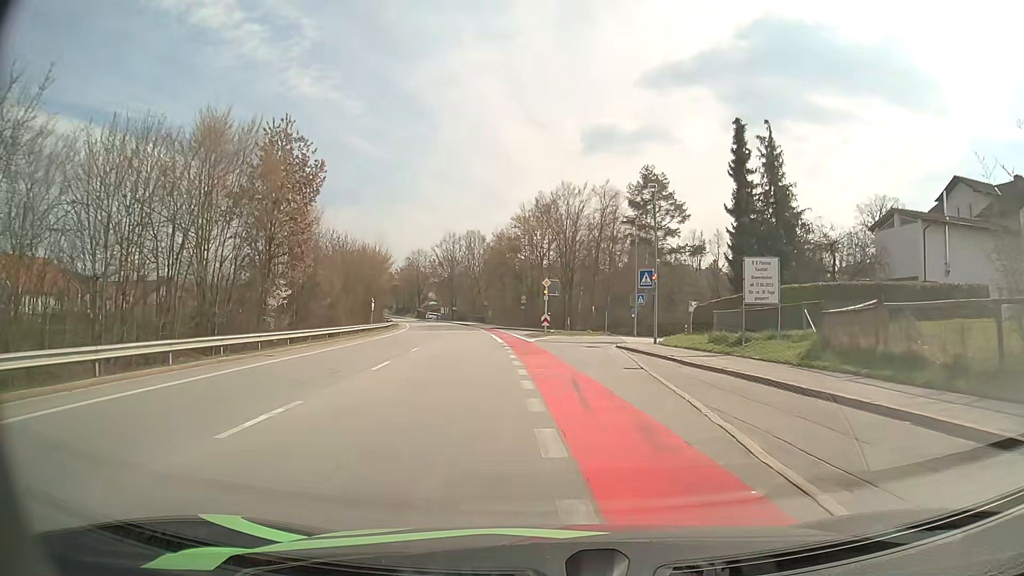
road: unclassified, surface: asphalt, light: Day
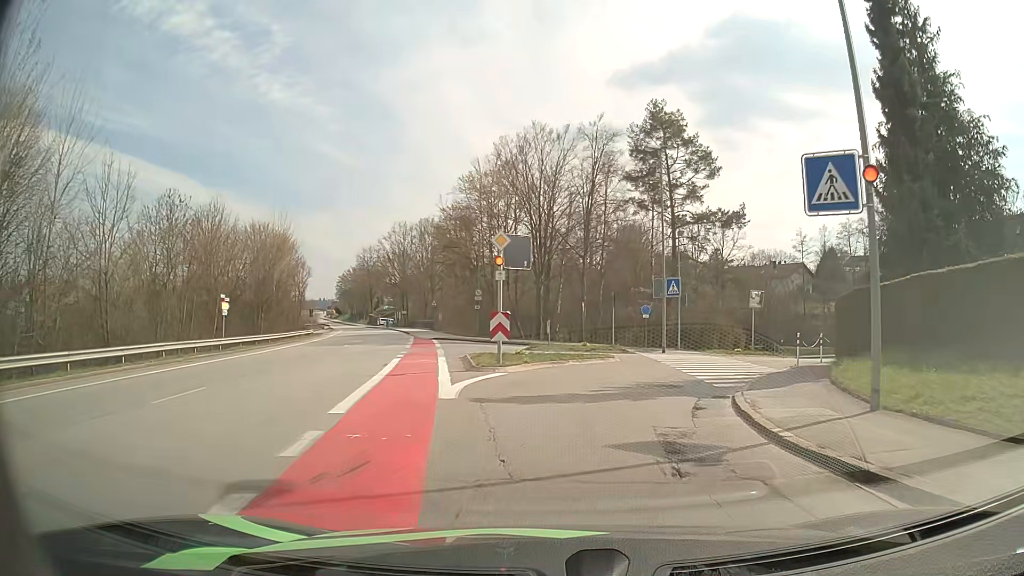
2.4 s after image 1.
(+0.3, +23.9) m; +2°
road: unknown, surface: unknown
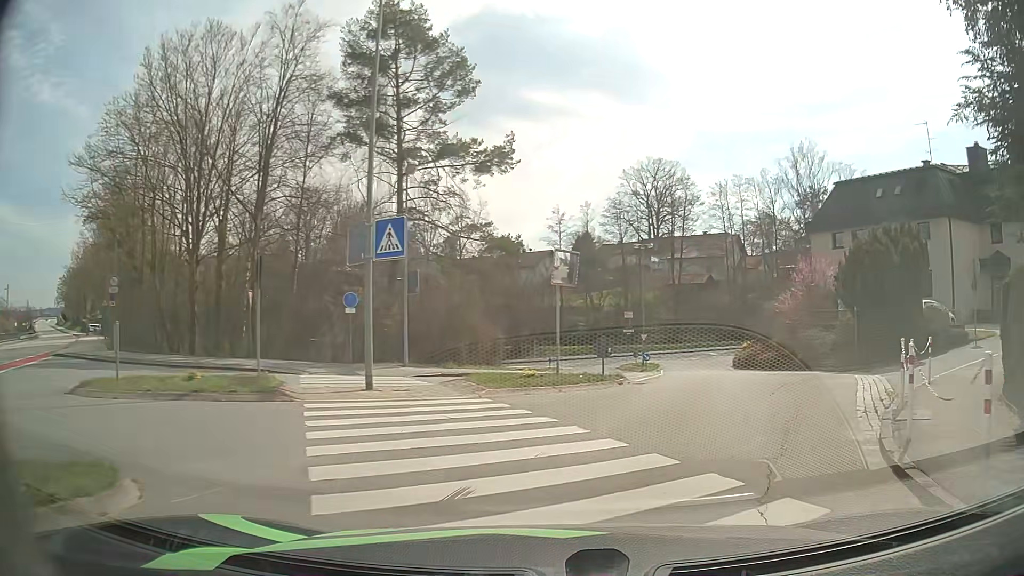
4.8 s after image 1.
(+2.9, +18.1) m; +22°
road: unclassified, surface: asphalt
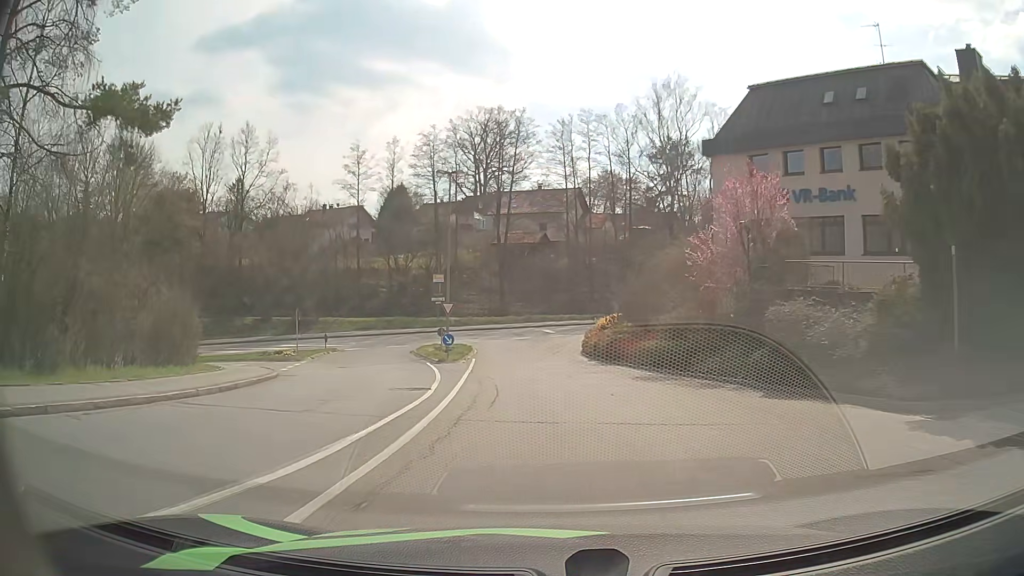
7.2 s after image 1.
(+3.7, +18.2) m; +15°
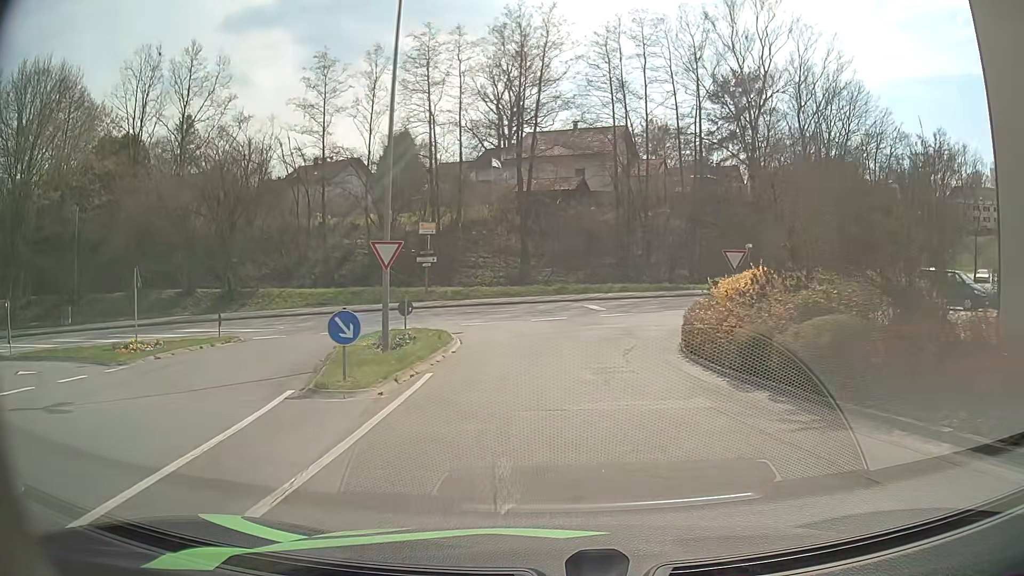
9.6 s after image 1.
(-0.6, +20.7) m; -2°
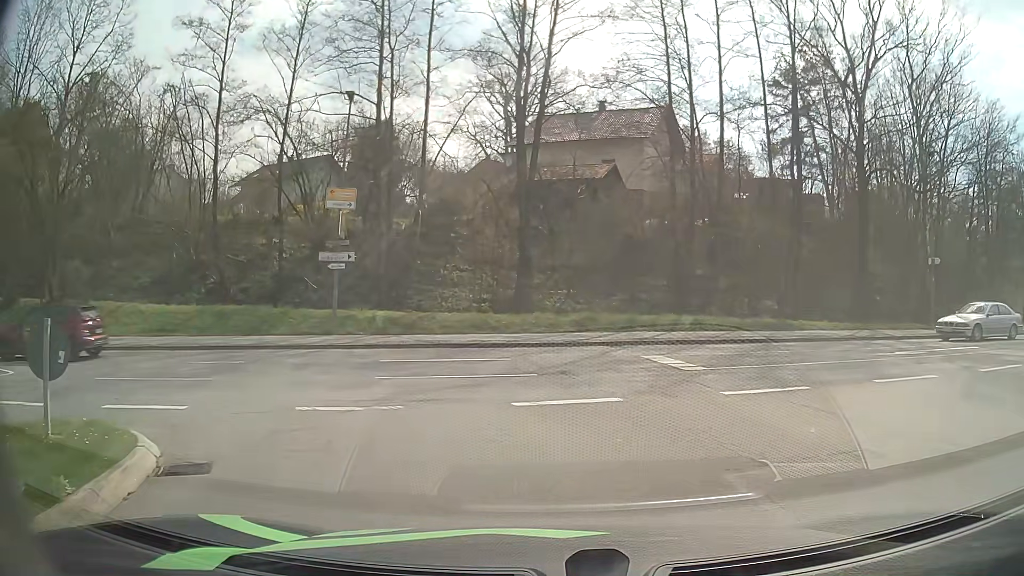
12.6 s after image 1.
(0.0, +19.2) m; -1°
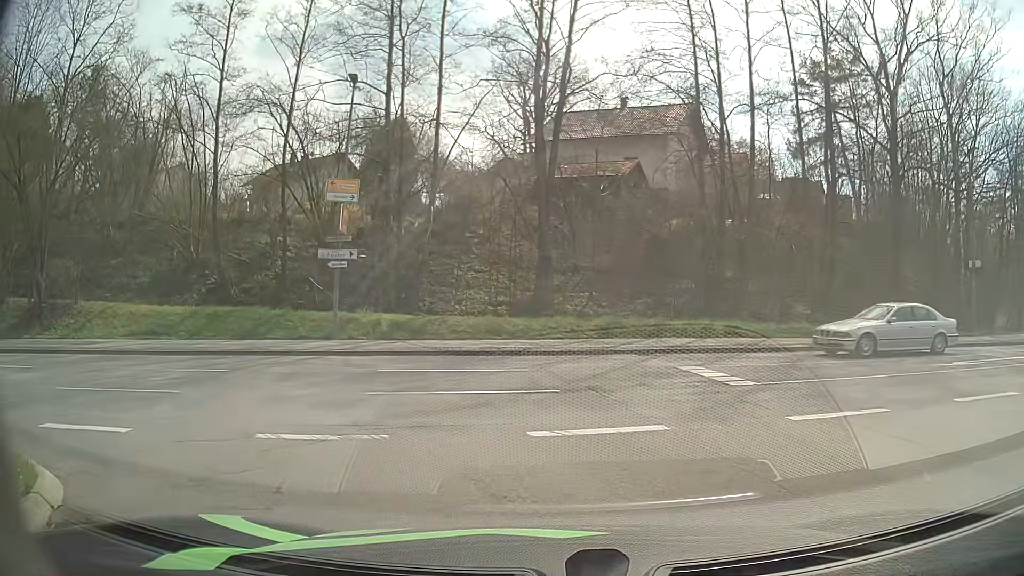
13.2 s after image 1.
(0.0, +1.9) m; -2°
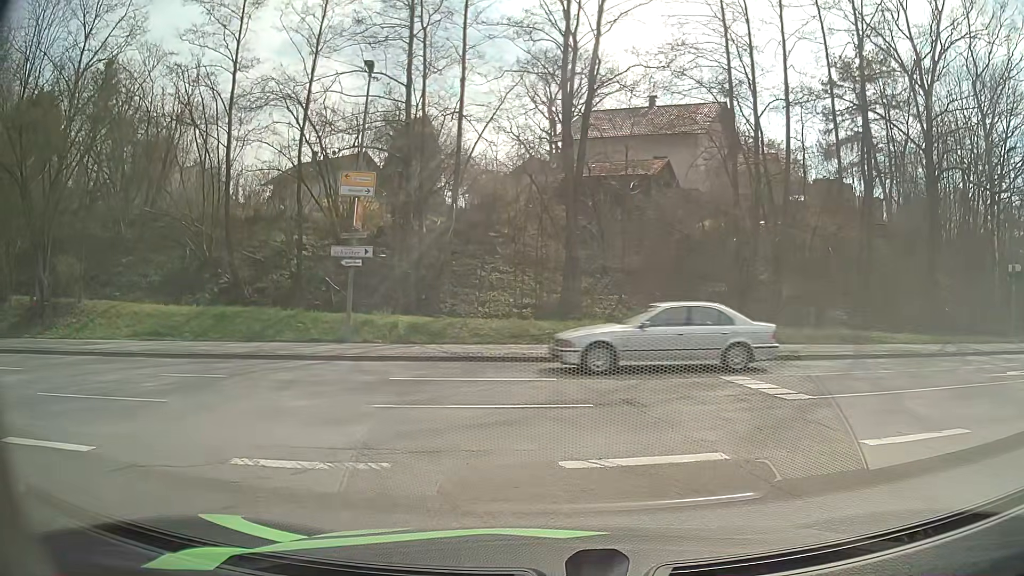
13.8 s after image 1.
(0.0, +1.2) m; -3°
(-3, +9) (-12, +14) (-22, +15) (-31, +13) (-41, +10) (-50, +6) (-58, 0) (-67, -6) (-75, -11) (-83, -17) m
